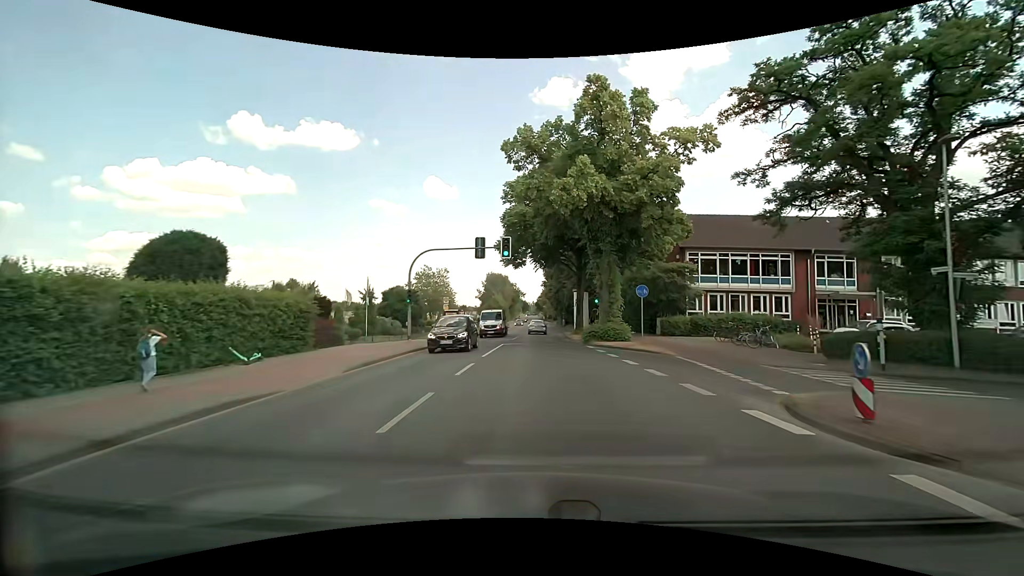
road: secondary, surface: asphalt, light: Day
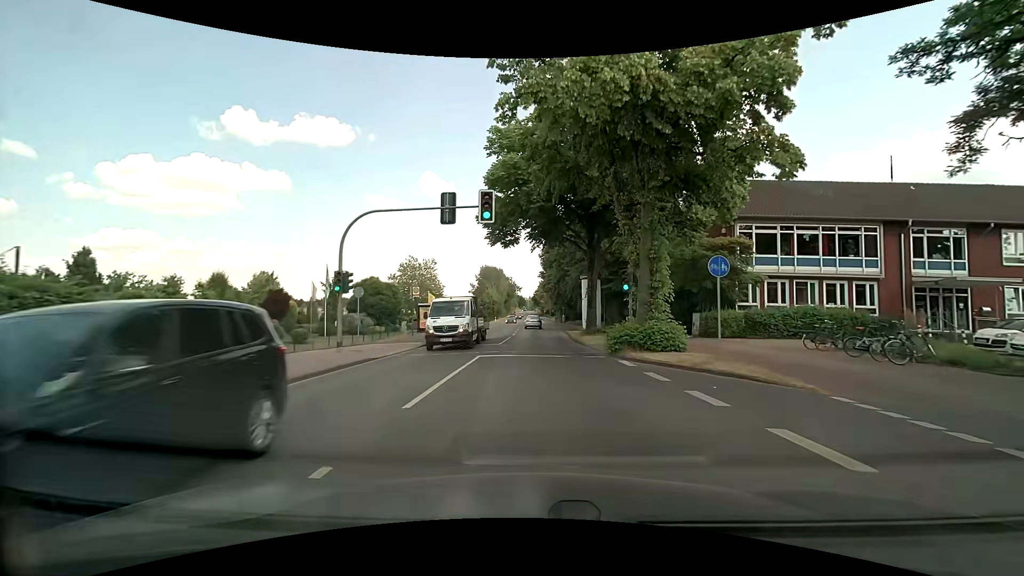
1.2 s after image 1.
(+0.1, +10.7) m; +1°
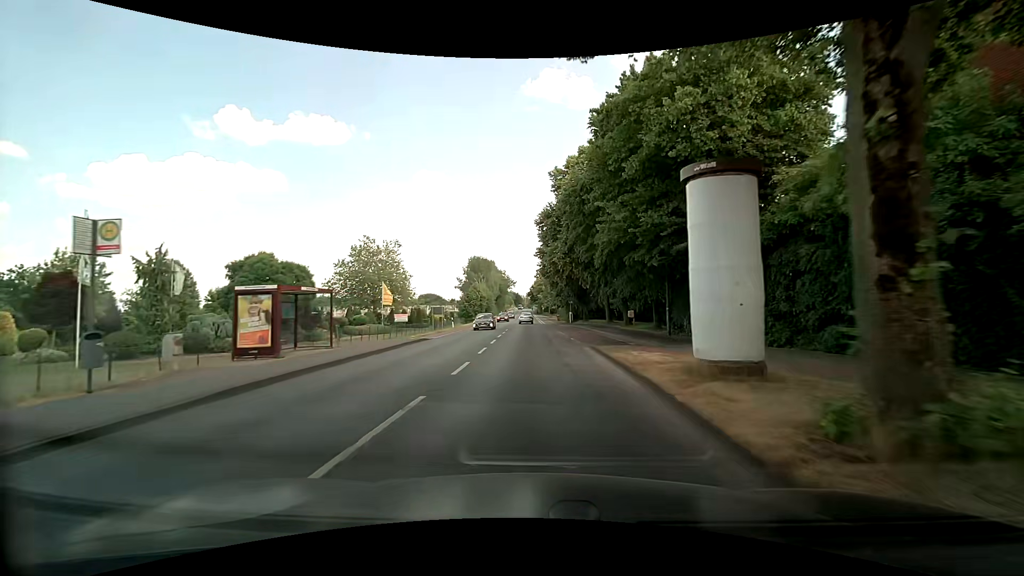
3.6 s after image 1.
(+0.2, +25.8) m; +1°
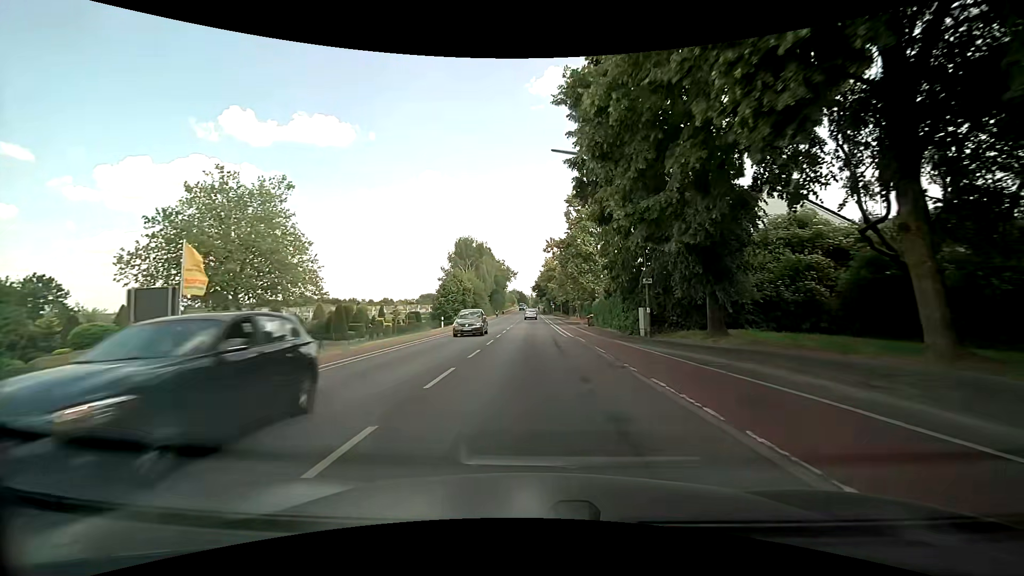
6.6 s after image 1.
(-0.6, +38.6) m; -1°
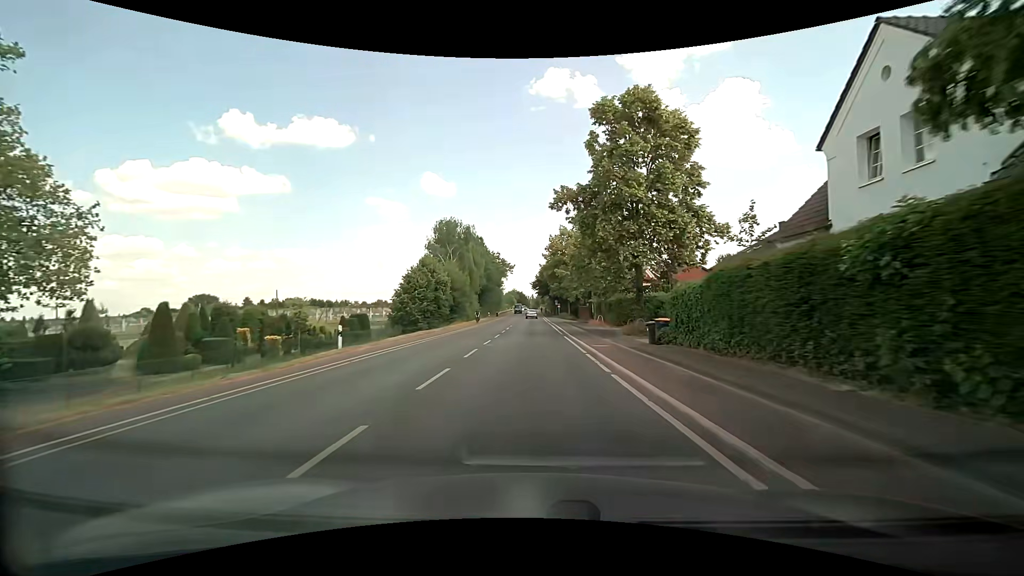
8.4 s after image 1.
(0.0, +23.6) m; 0°
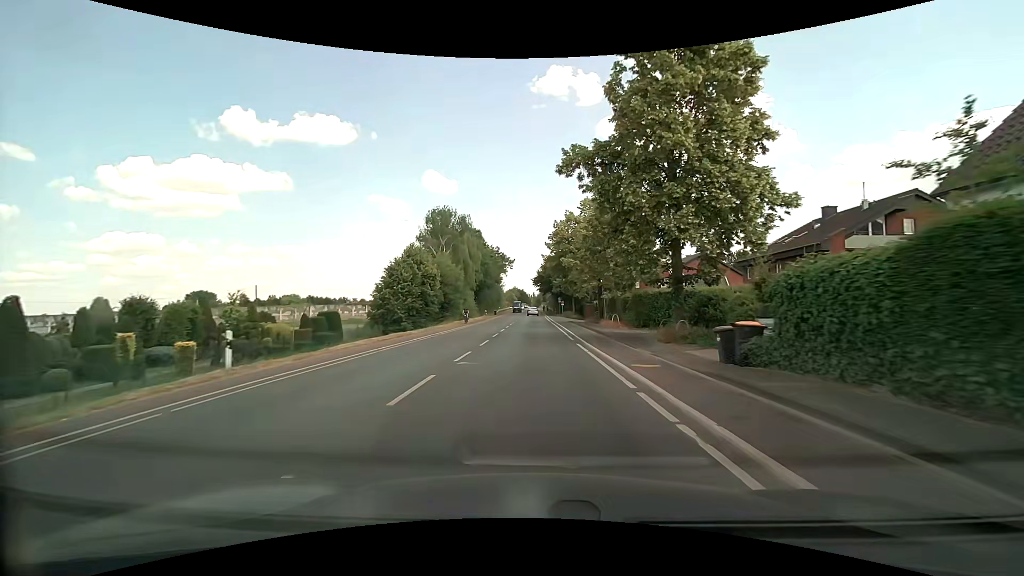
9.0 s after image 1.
(+0.1, +7.8) m; 0°
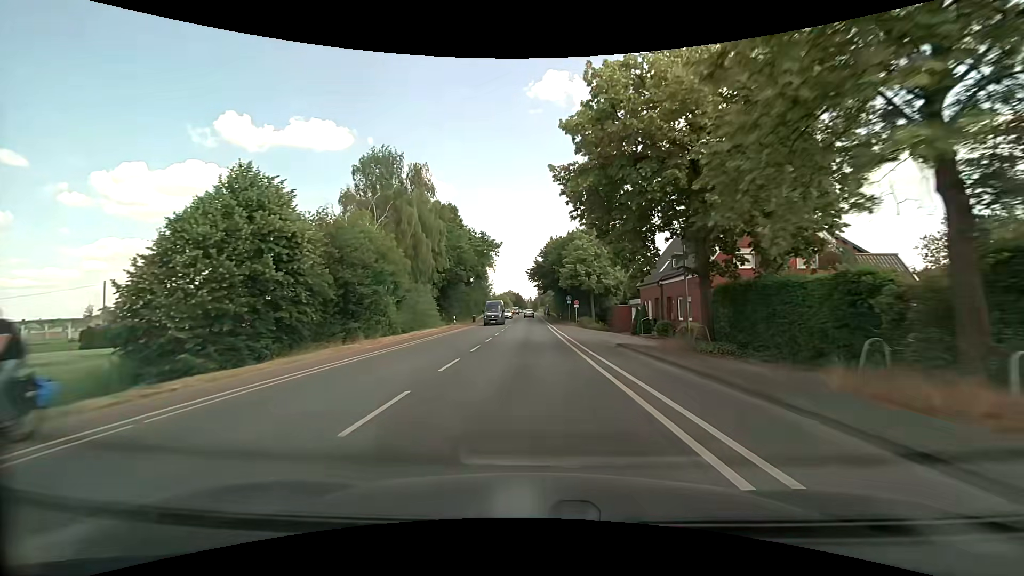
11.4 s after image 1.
(0.0, +31.0) m; +1°
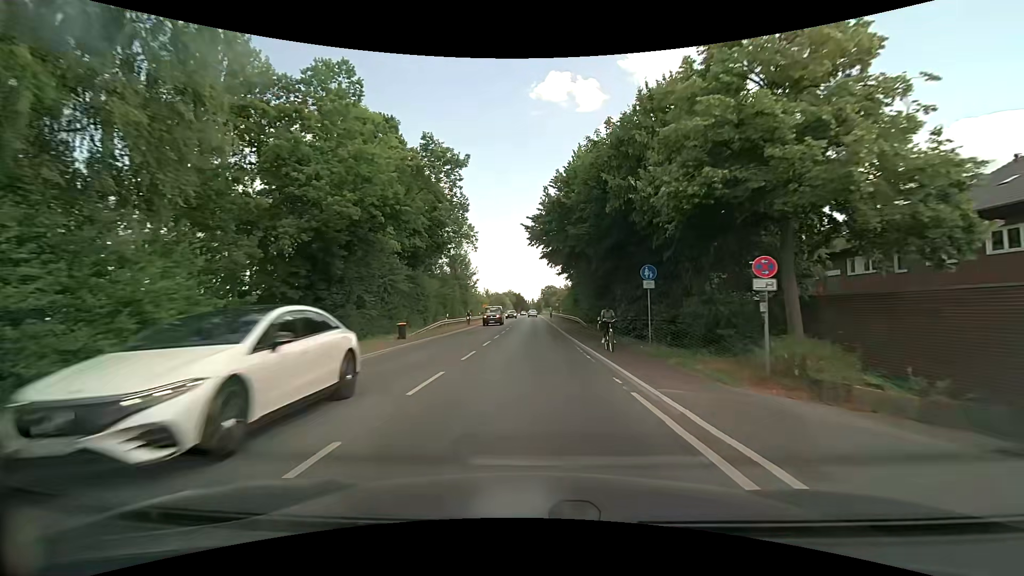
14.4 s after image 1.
(-0.5, +39.2) m; 0°
(0, +10) (0, +20) (0, +30) (0, +40) (0, +50) (0, +60) (0, +70) (-1, +80) (-1, +90) (-1, +100) m
